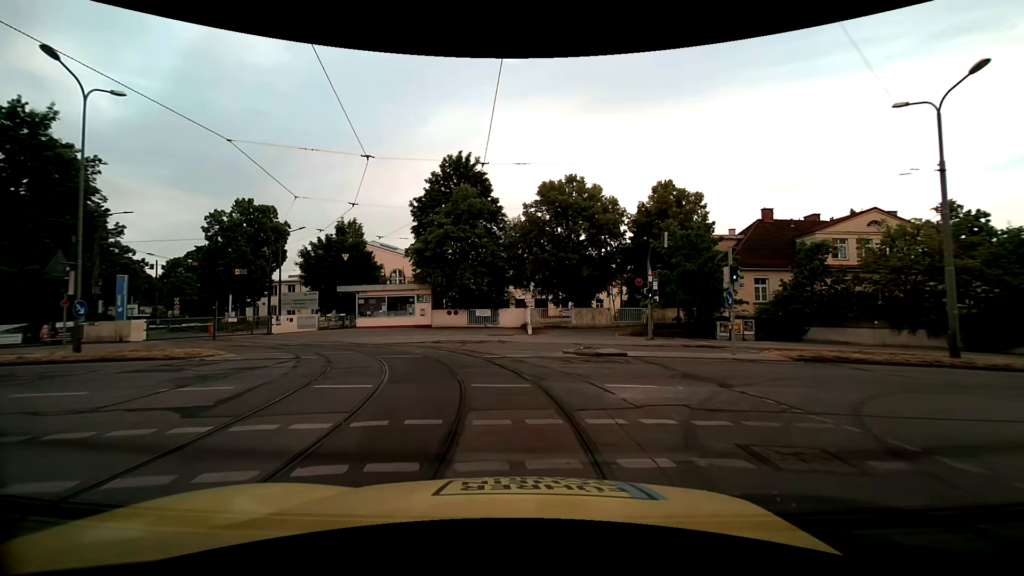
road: residential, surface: asphalt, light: Day
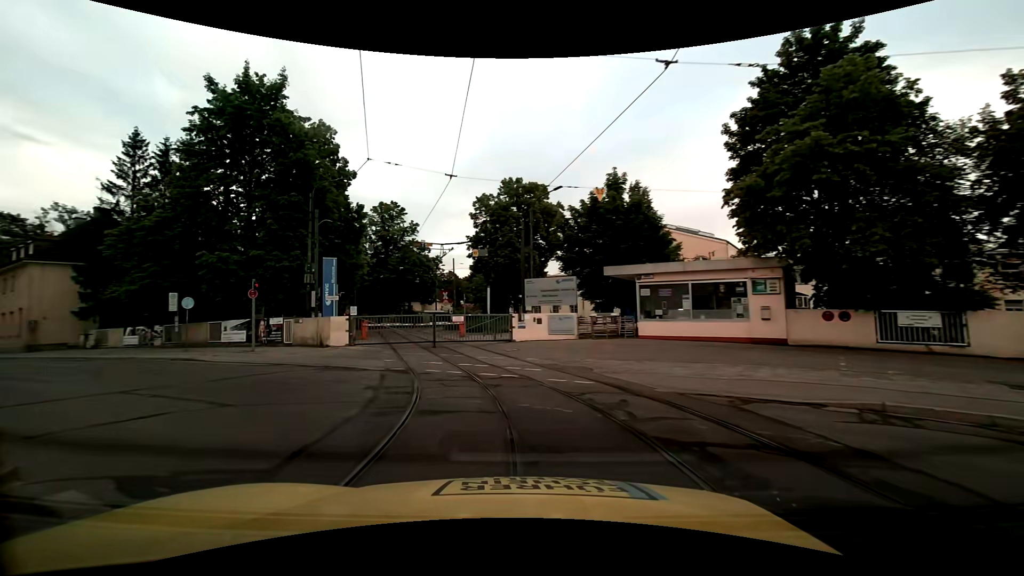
(-3.9, +17.6) m; -34°
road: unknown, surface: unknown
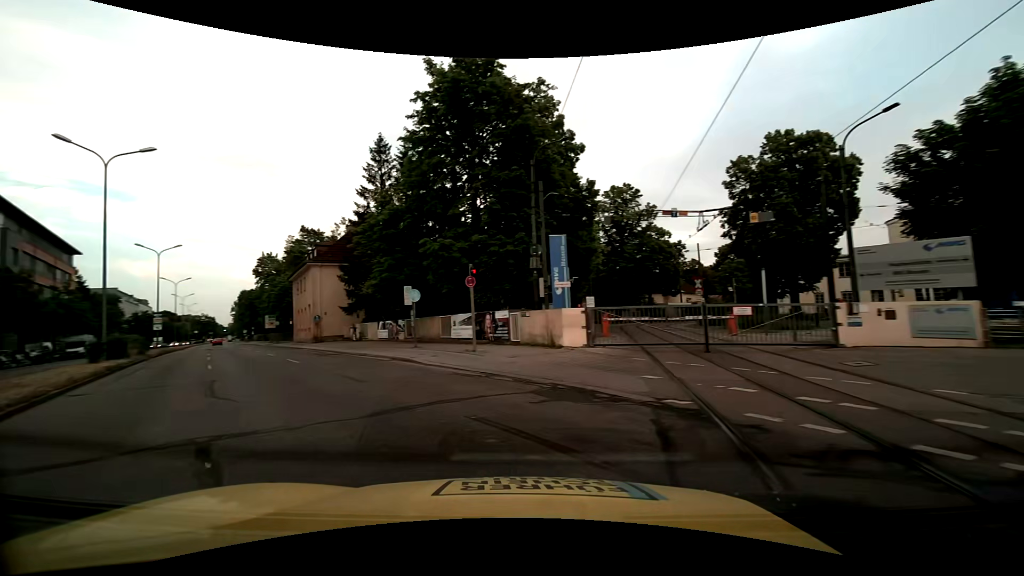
(-1.4, +6.9) m; -25°
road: residential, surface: asphalt
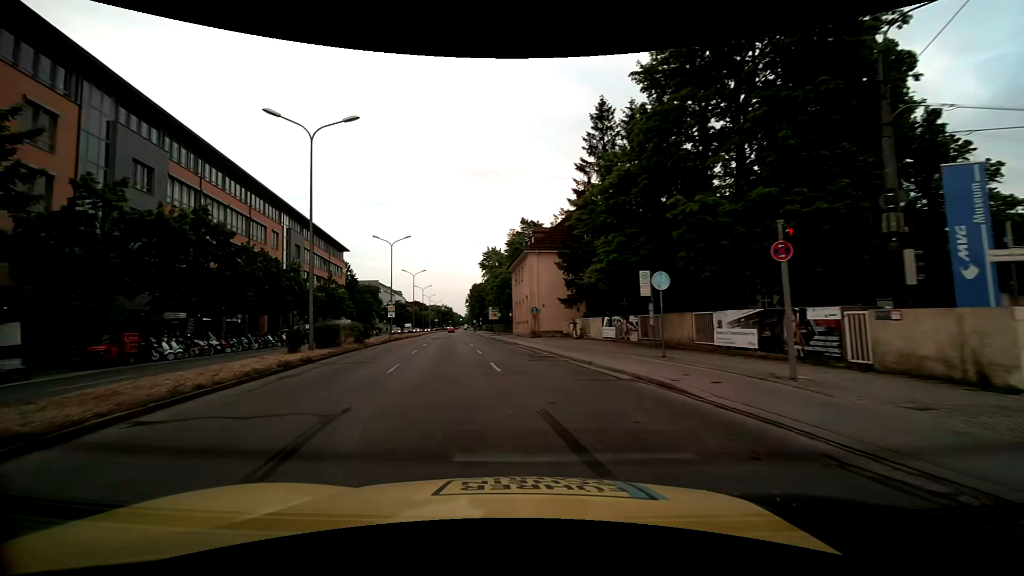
(-1.8, +7.5) m; -25°
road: secondary
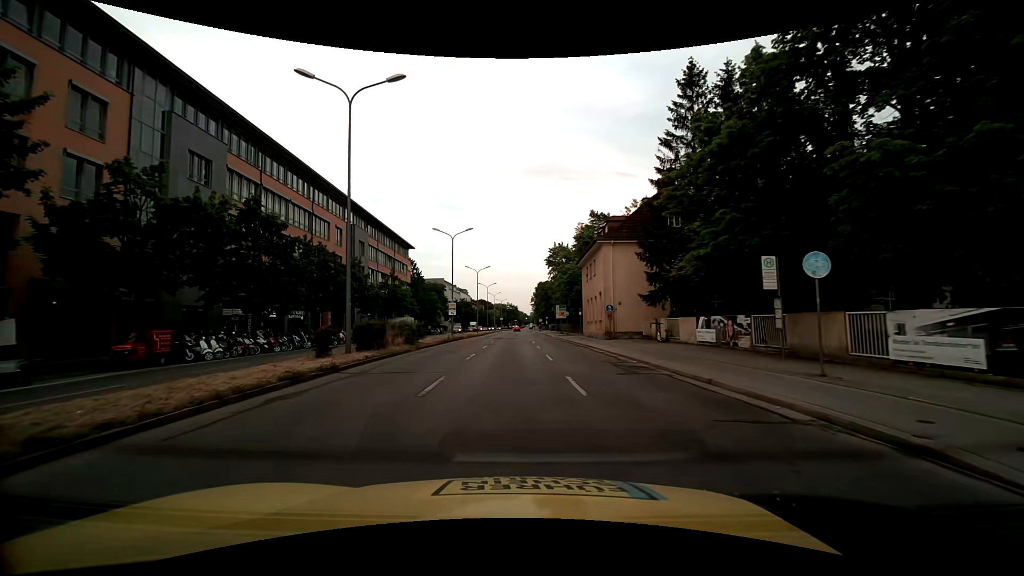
(-0.3, +4.5) m; -8°
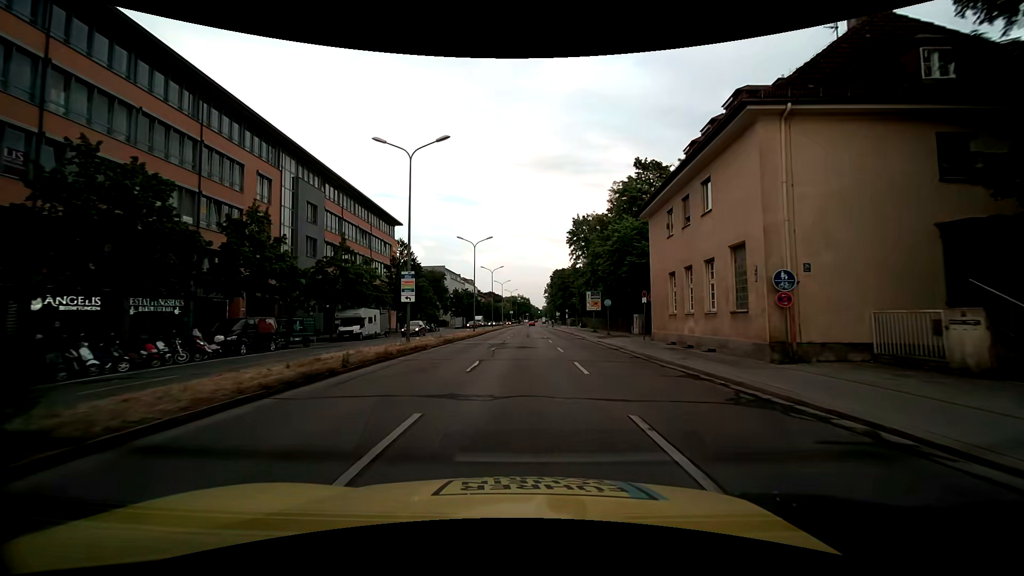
(-0.4, +23.5) m; -1°
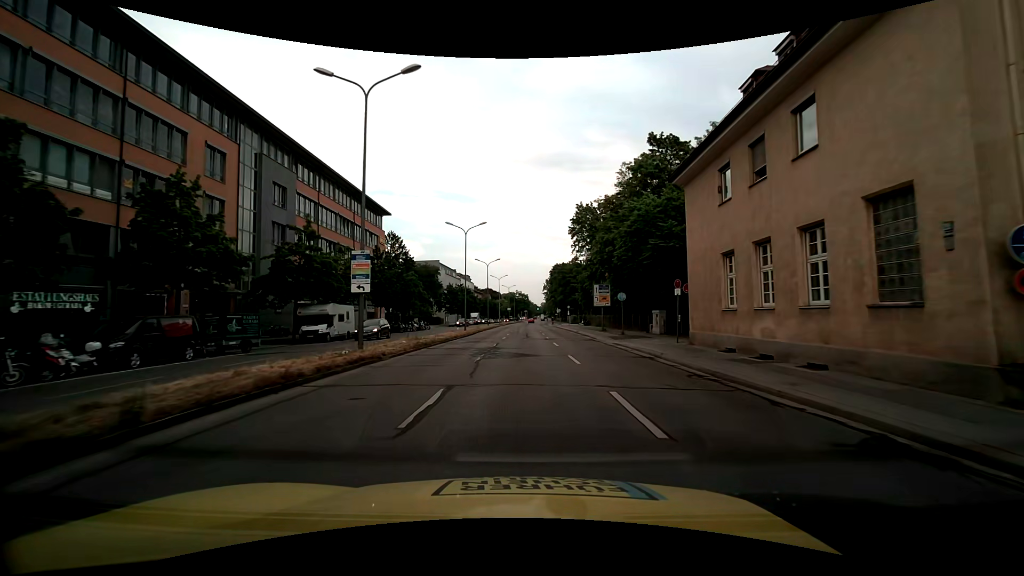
(+0.1, +6.9) m; +1°
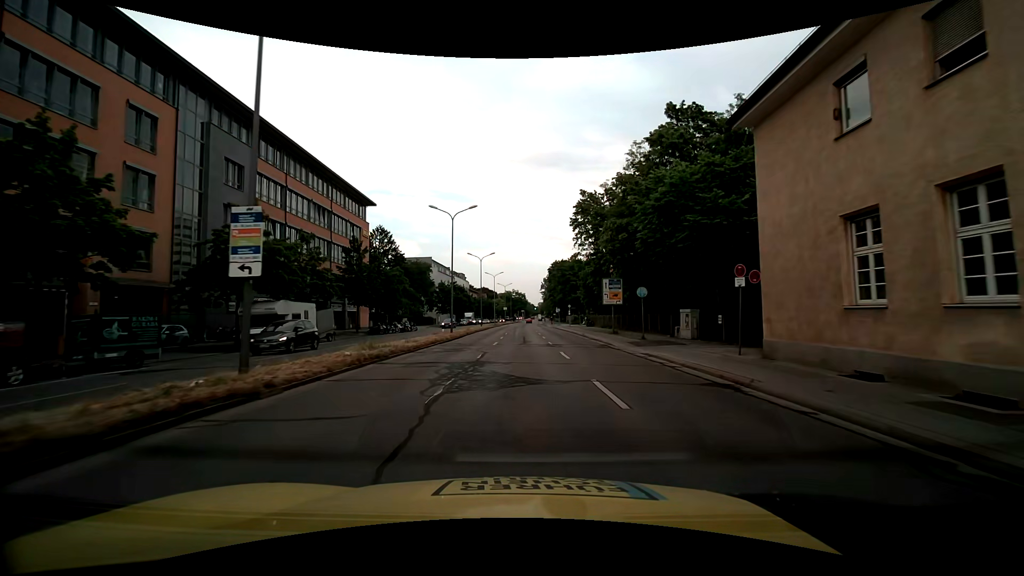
(0.0, +7.2) m; 0°
